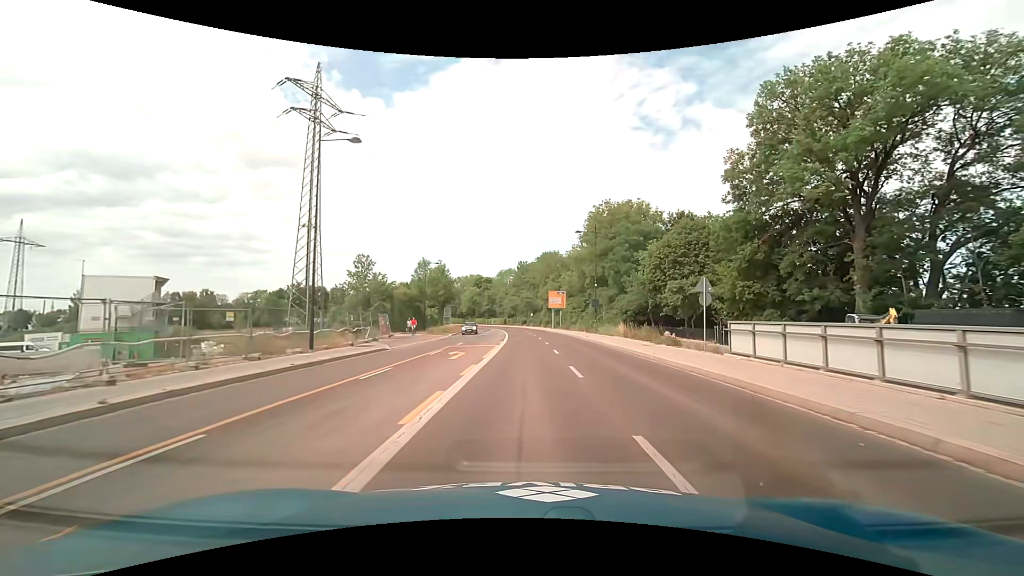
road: secondary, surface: asphalt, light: Day
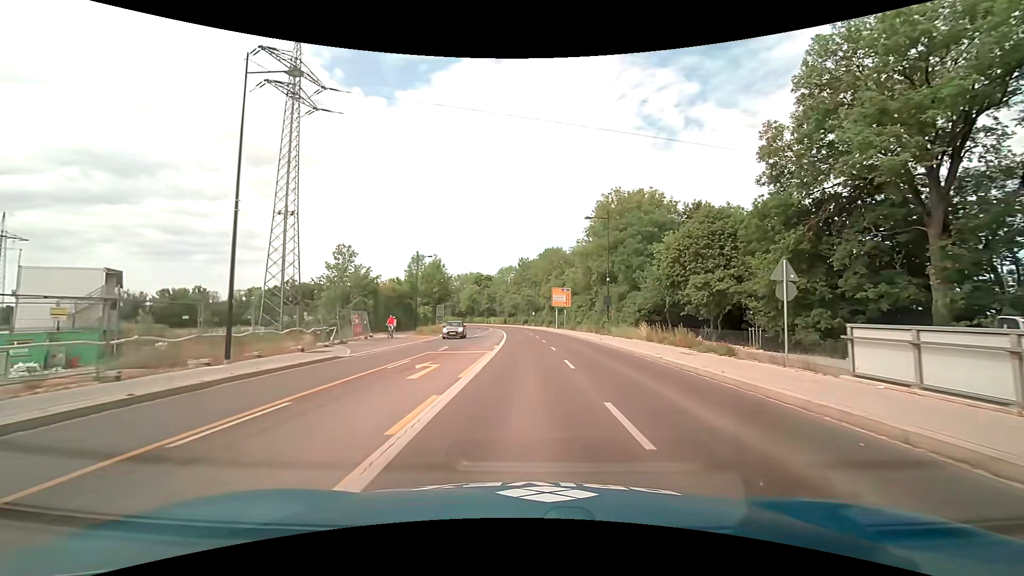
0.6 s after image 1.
(0.0, +6.7) m; 0°
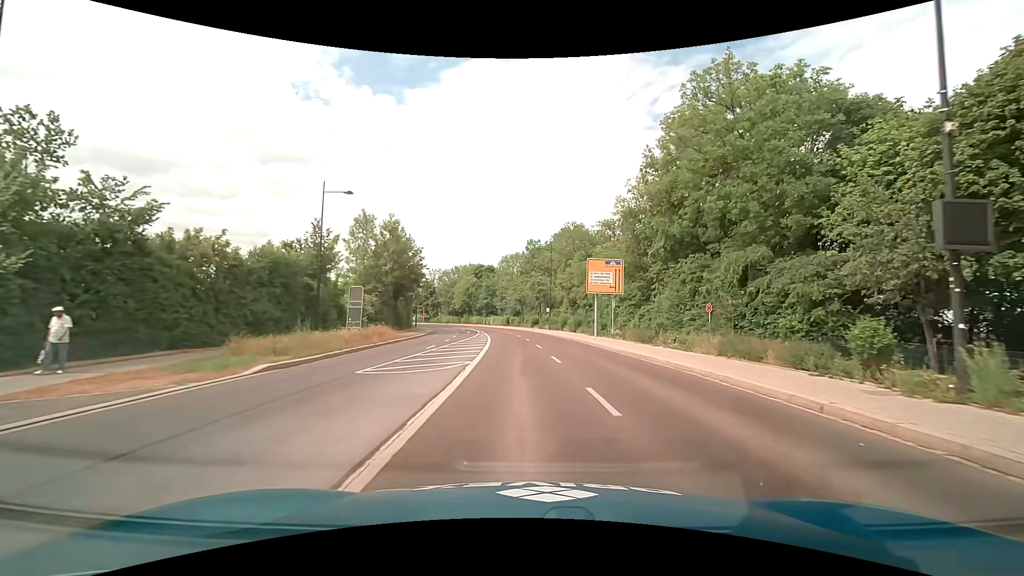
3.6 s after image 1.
(-0.3, +34.3) m; -1°
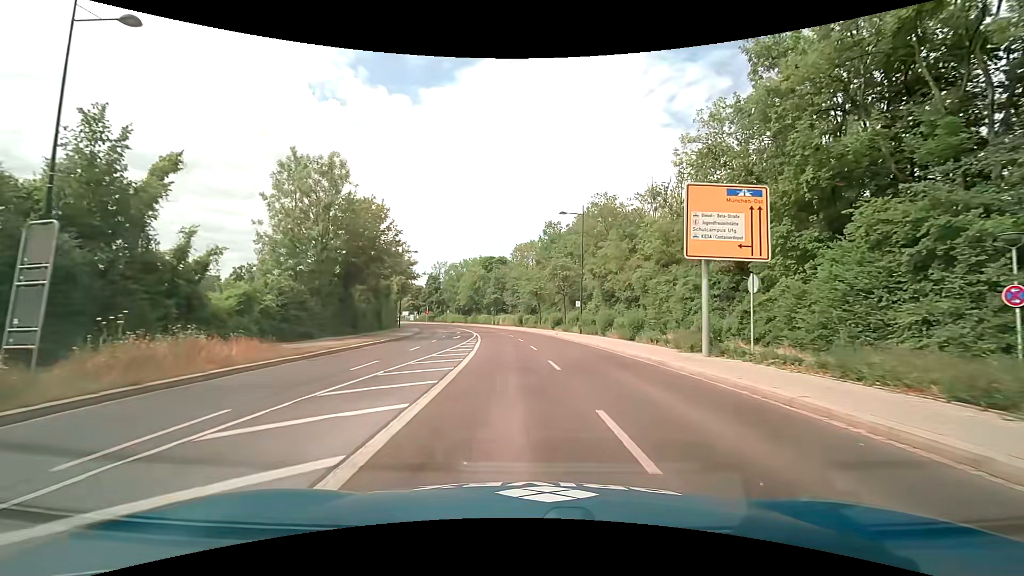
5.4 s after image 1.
(-0.2, +20.7) m; -1°
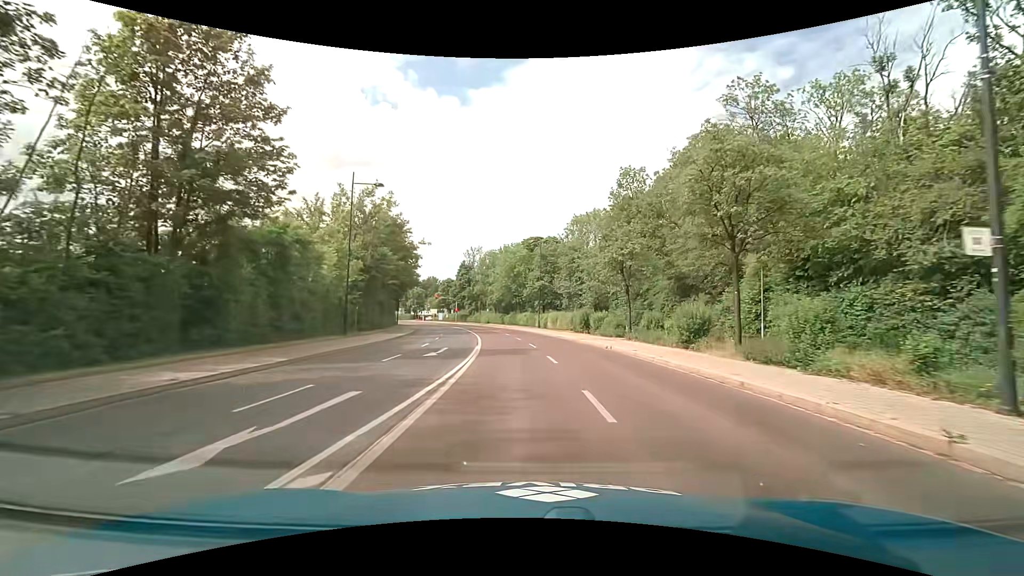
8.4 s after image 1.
(-1.7, +33.8) m; -6°
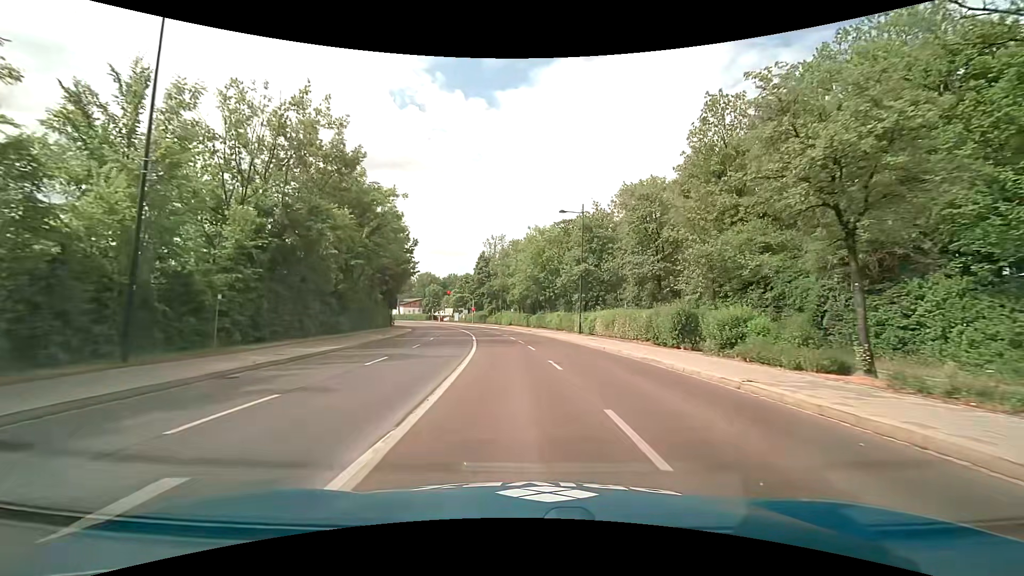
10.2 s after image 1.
(-0.4, +20.0) m; -2°
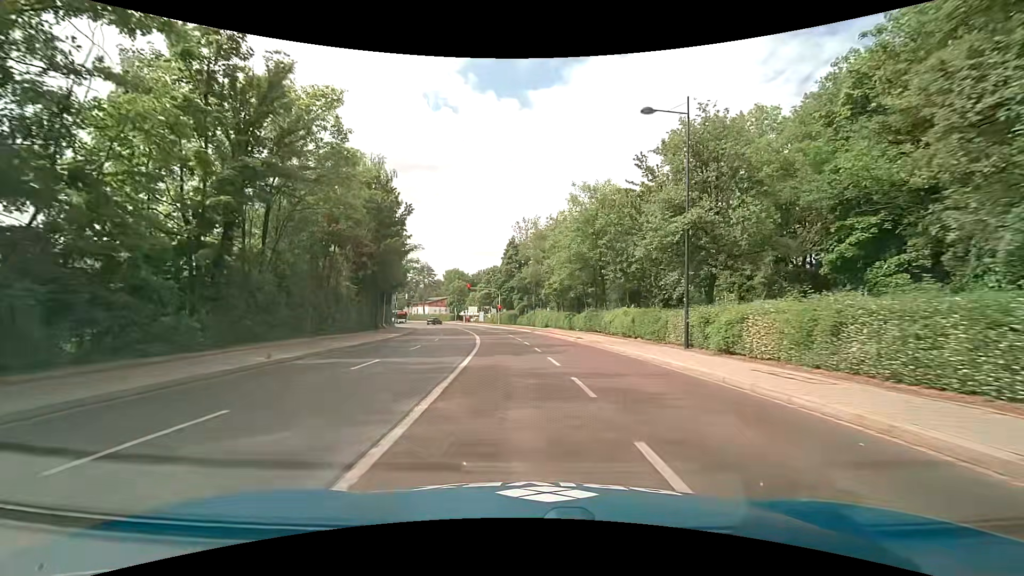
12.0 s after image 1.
(-0.7, +20.0) m; -4°
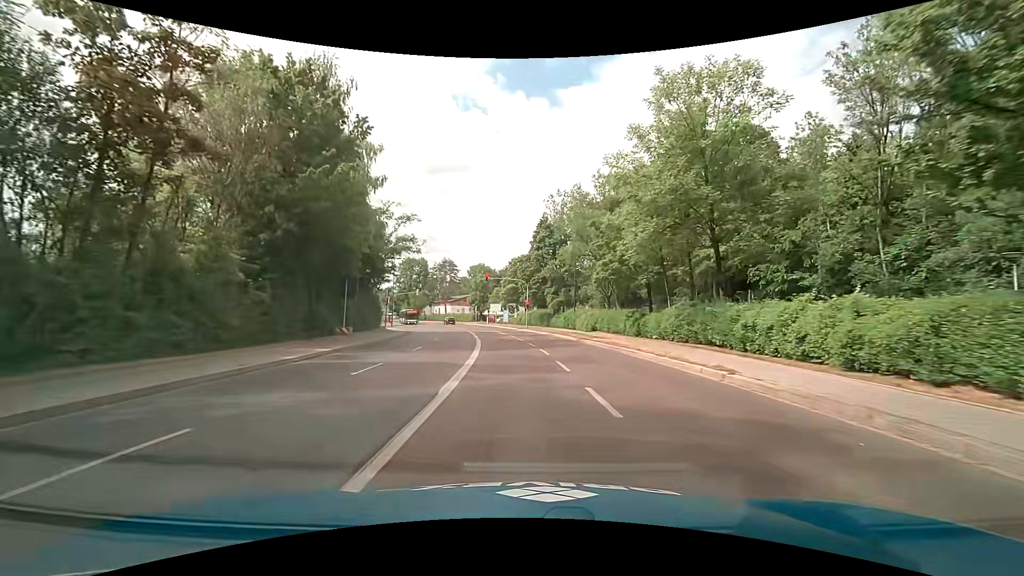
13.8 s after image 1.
(-0.7, +19.6) m; -3°
